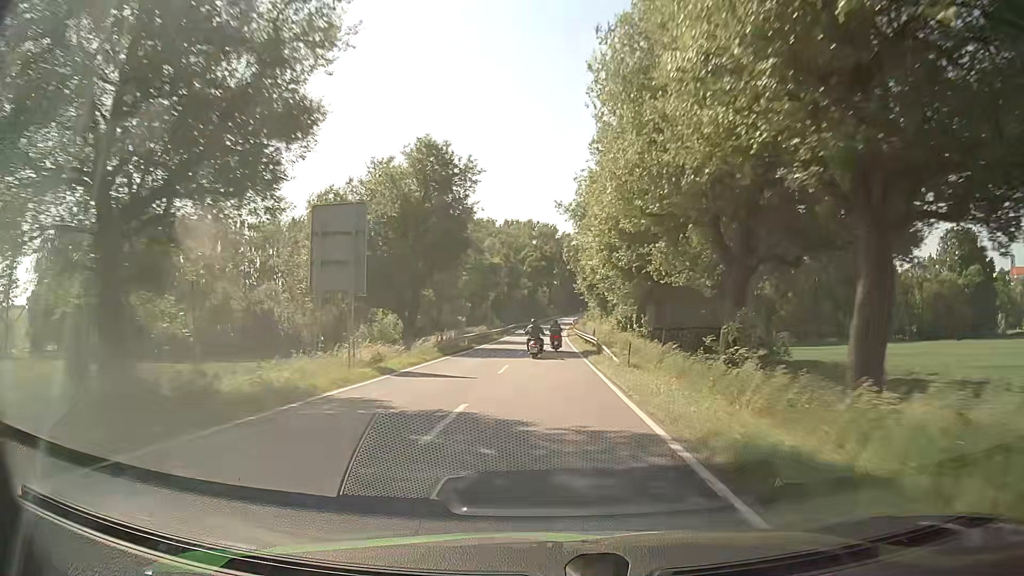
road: secondary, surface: asphalt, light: Day
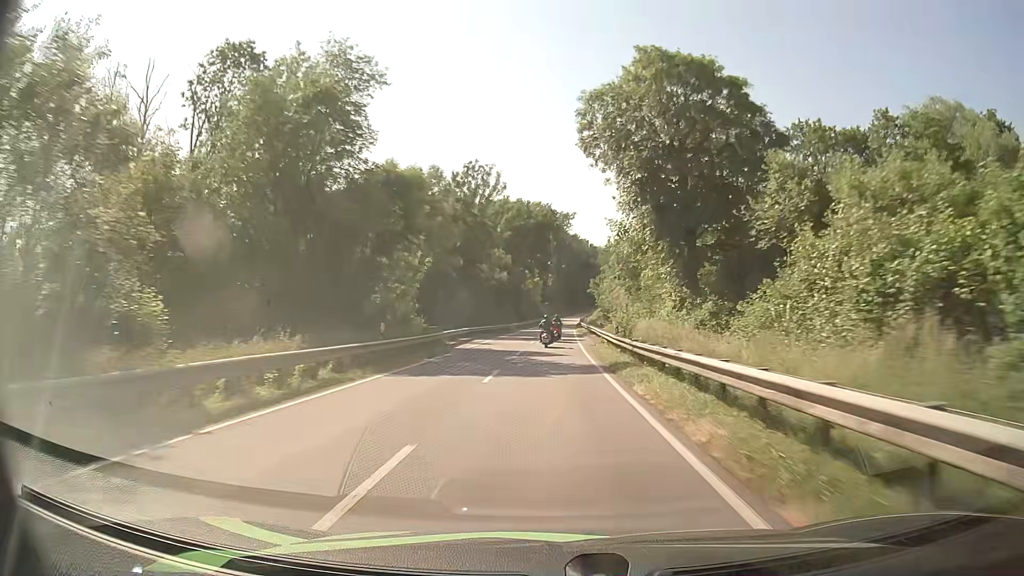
(+0.5, +52.5) m; +1°
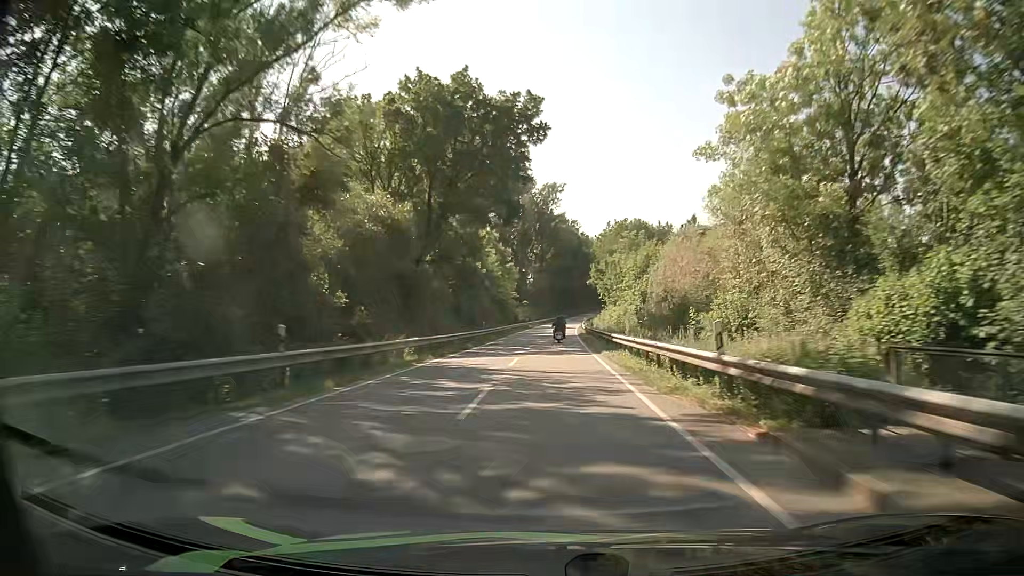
(+0.2, +53.8) m; +1°
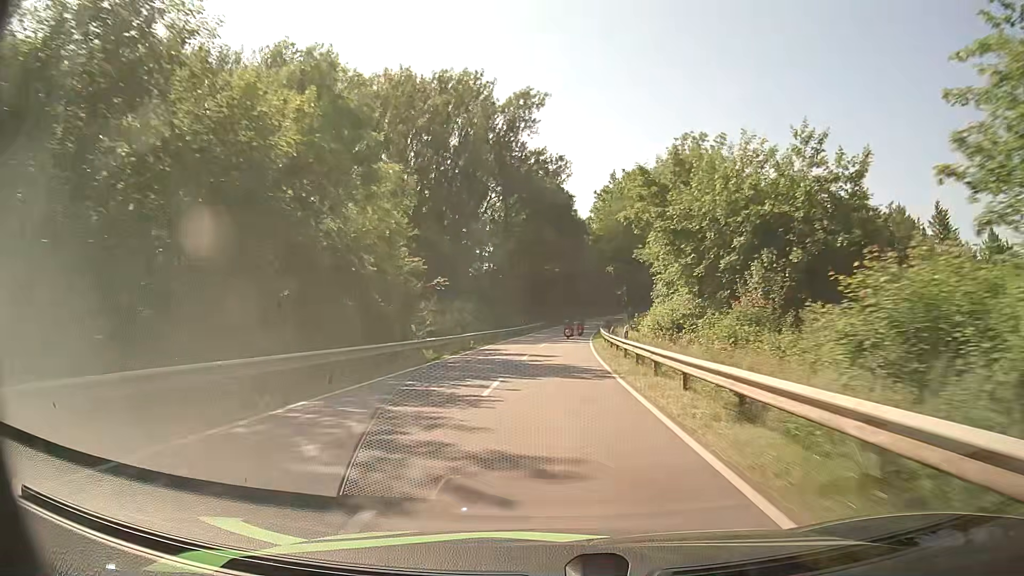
(+1.3, +68.7) m; +2°
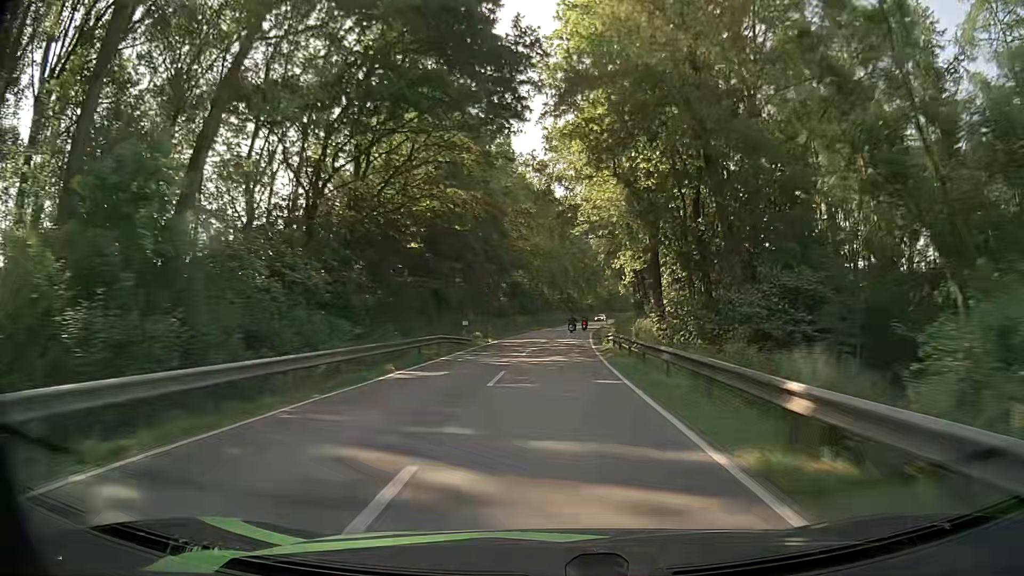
(+2.8, +70.3) m; +5°
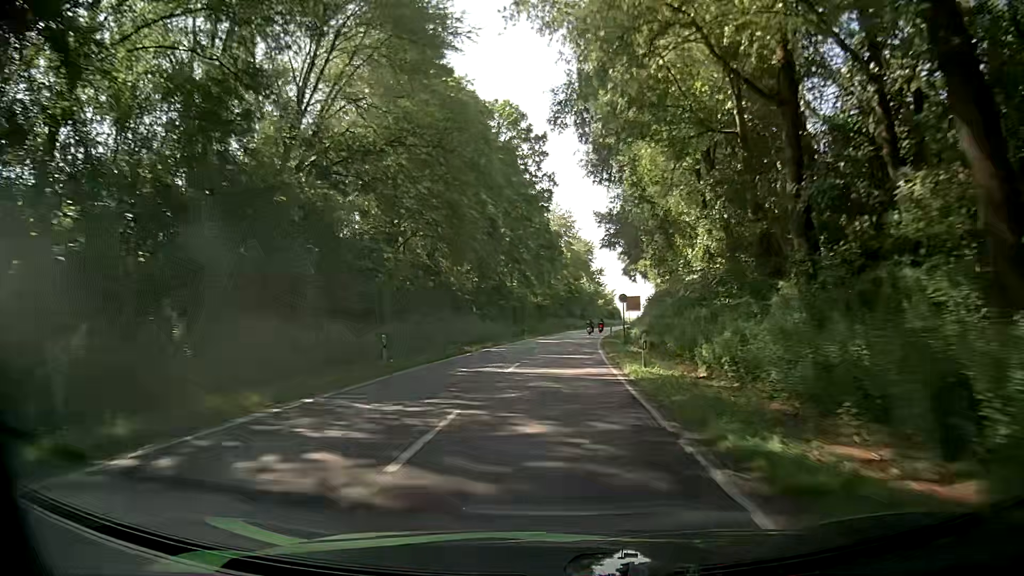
(+2.9, +67.3) m; +5°
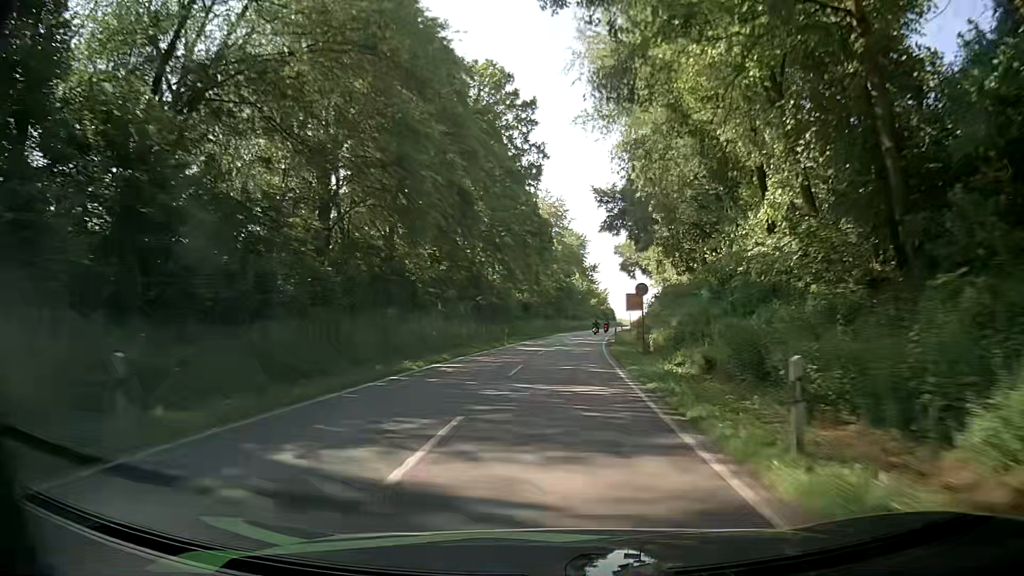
(+0.1, +12.6) m; 0°
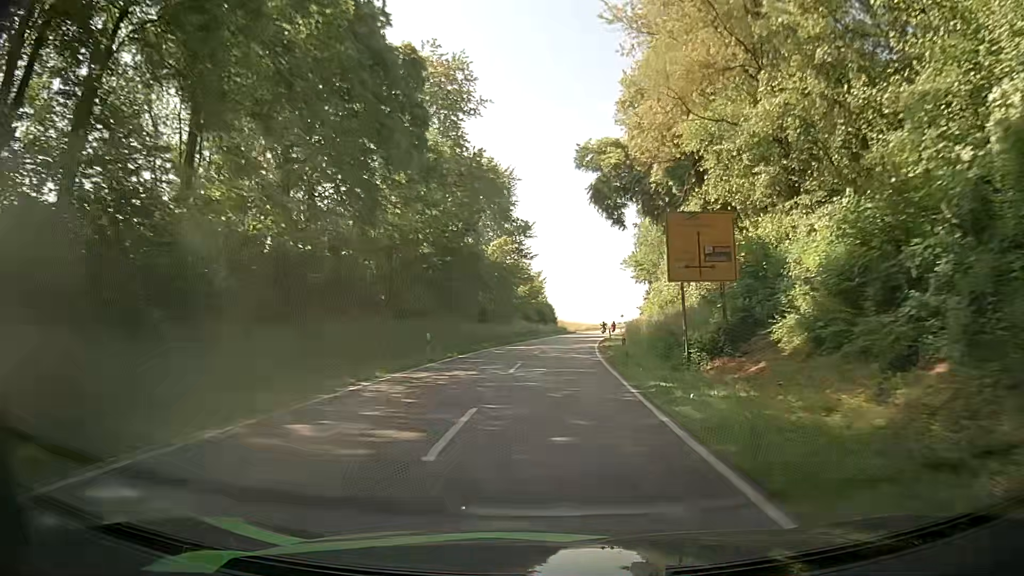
(+3.8, +58.2) m; +7°
(0, +10) (0, +20) (0, +30) (+1, +40) (+2, +50) (+3, +60) (+4, +70) (+5, +80) (+6, +90) (+8, +100) m
